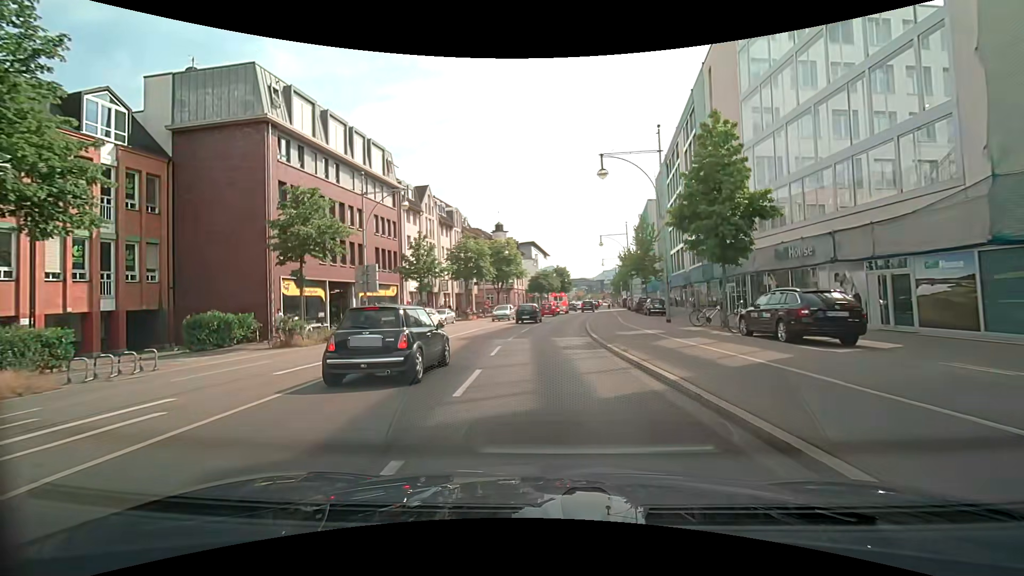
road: primary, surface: asphalt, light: Day
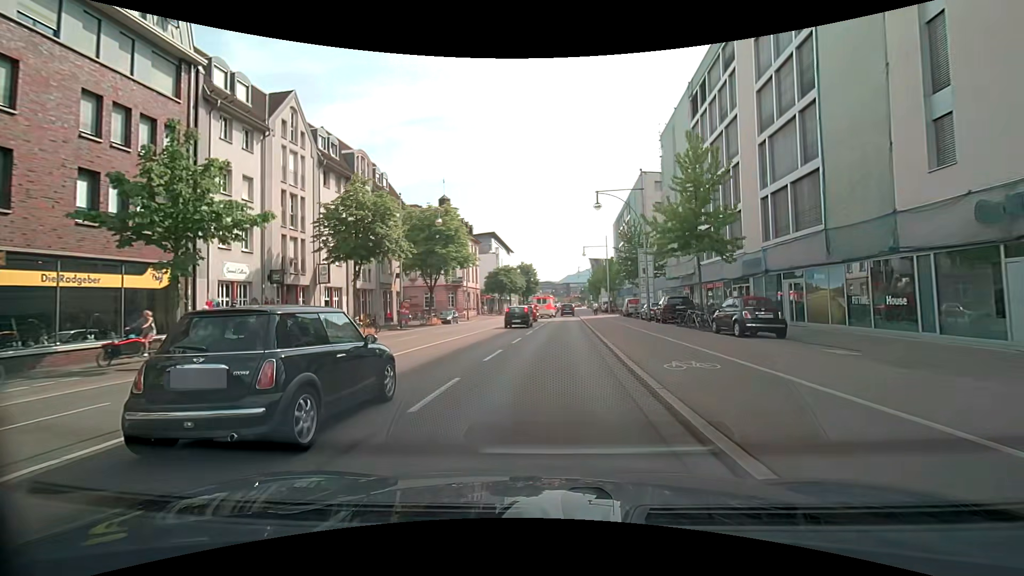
(+0.3, +24.9) m; +3°
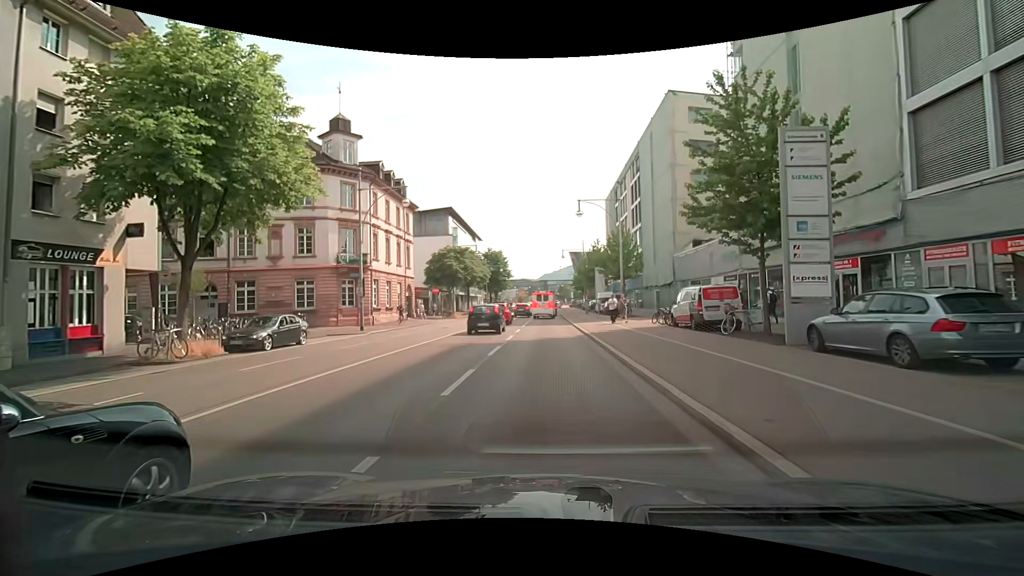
(+1.1, +28.8) m; +4°
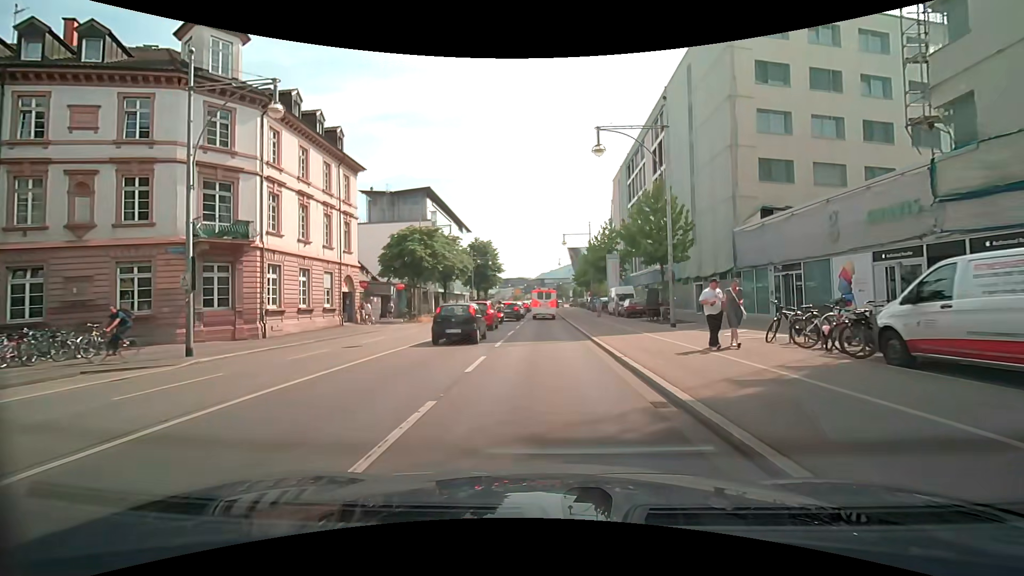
(0.0, +15.4) m; 0°
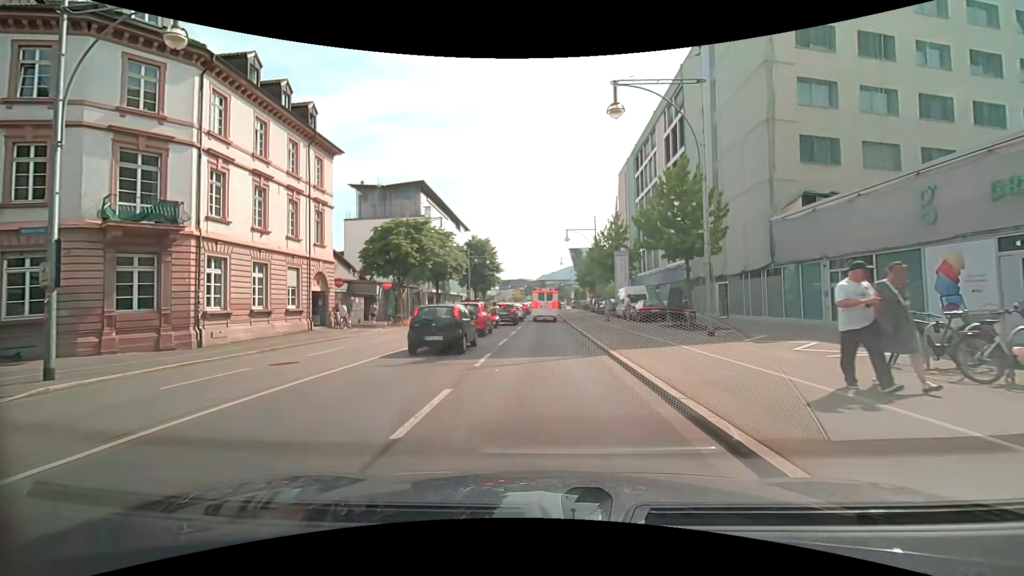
(0.0, +4.9) m; 0°
